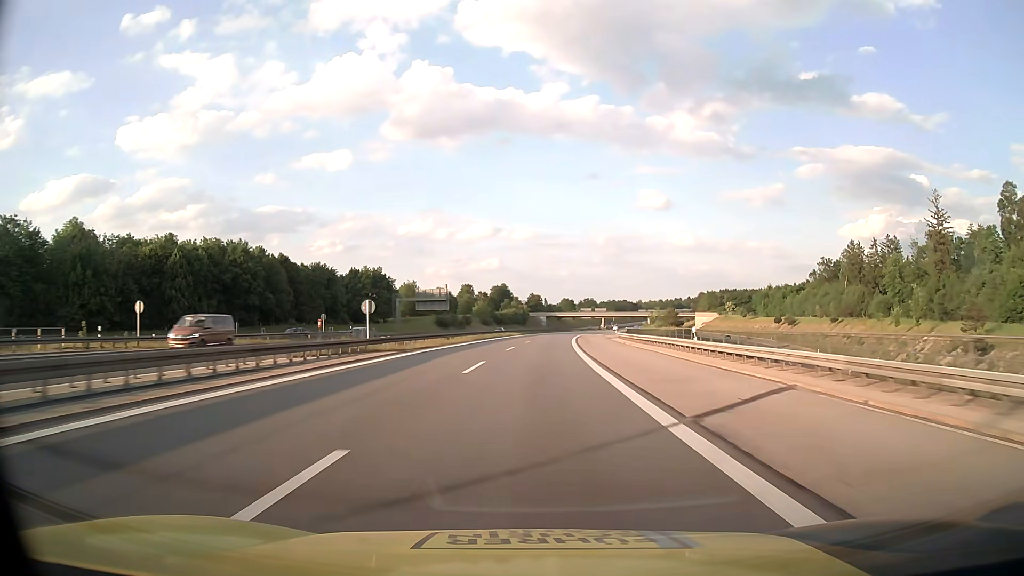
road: motorway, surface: asphalt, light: Day
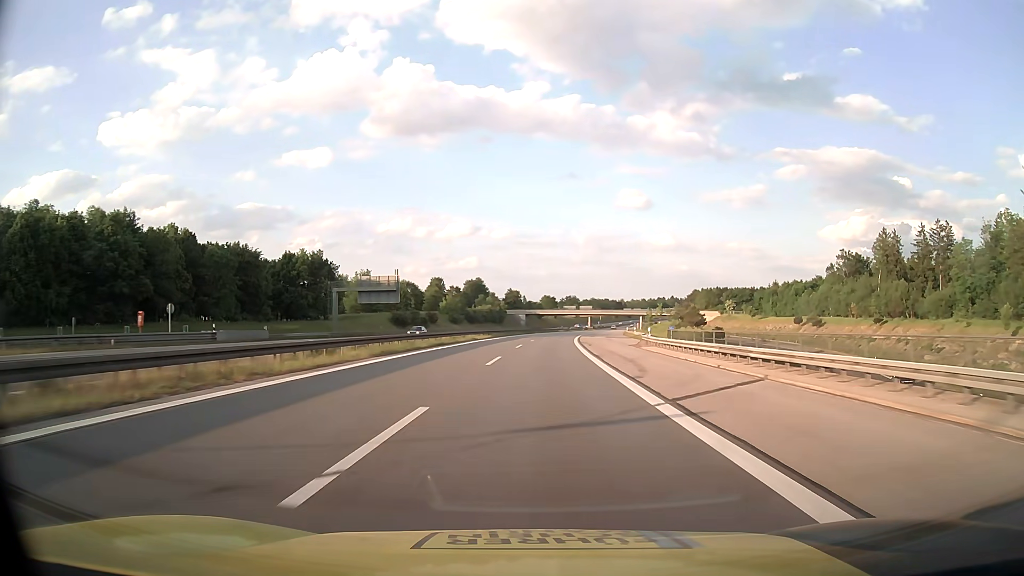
(+0.5, +32.3) m; +2°
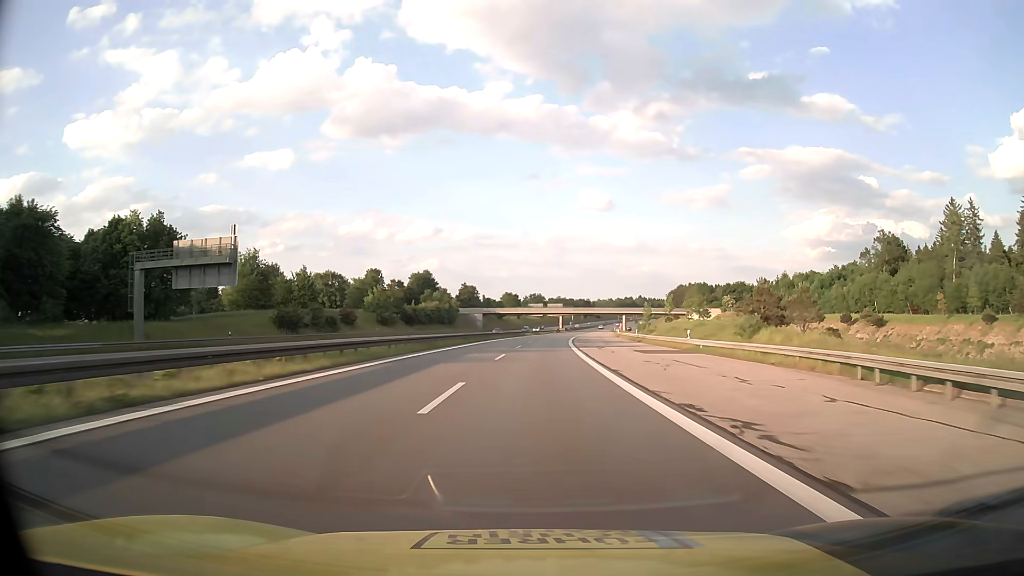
(+1.3, +48.5) m; +3°
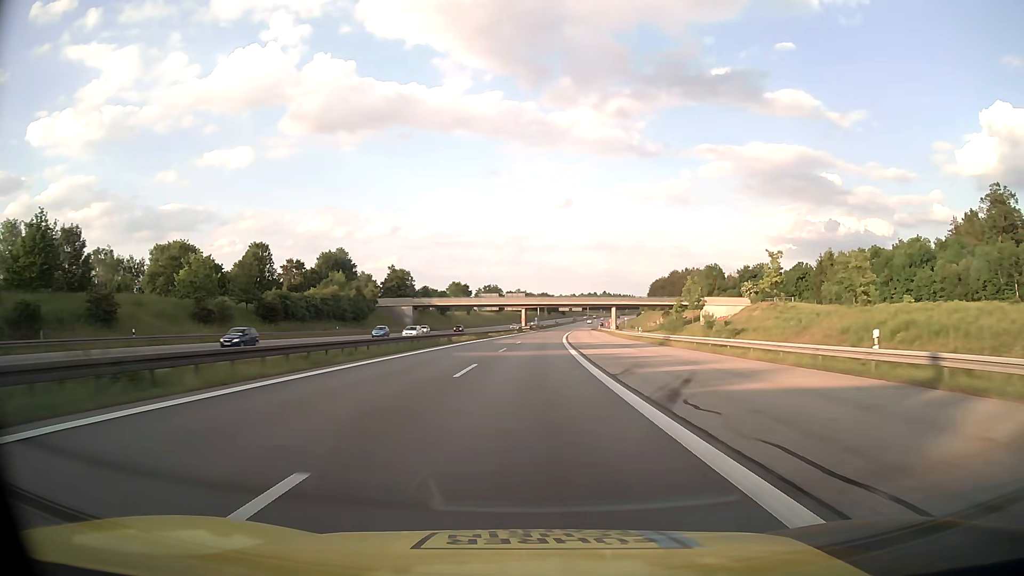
(+2.2, +64.7) m; +4°
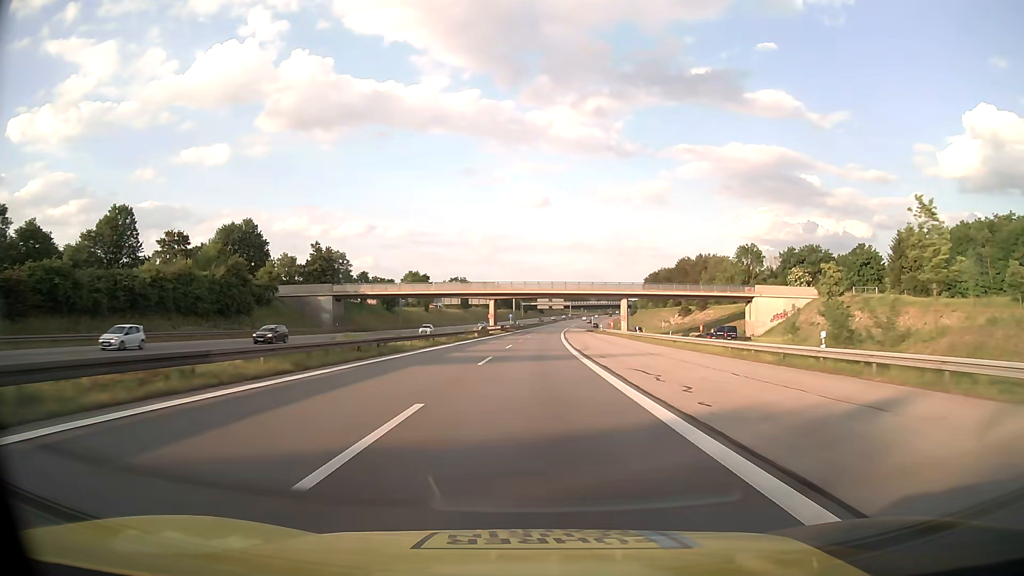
(+0.8, +48.5) m; +2°
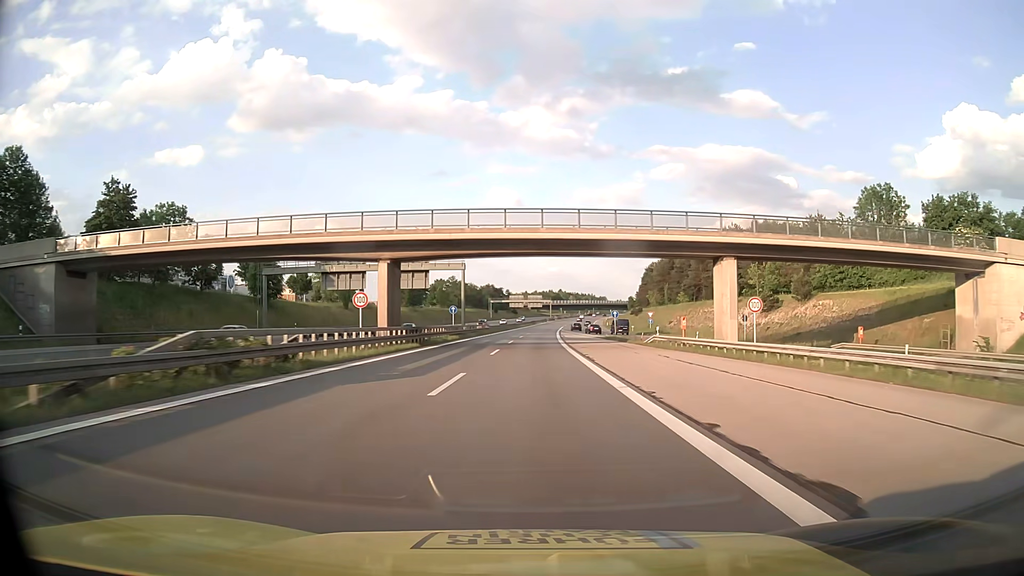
(+1.5, +64.6) m; +2°
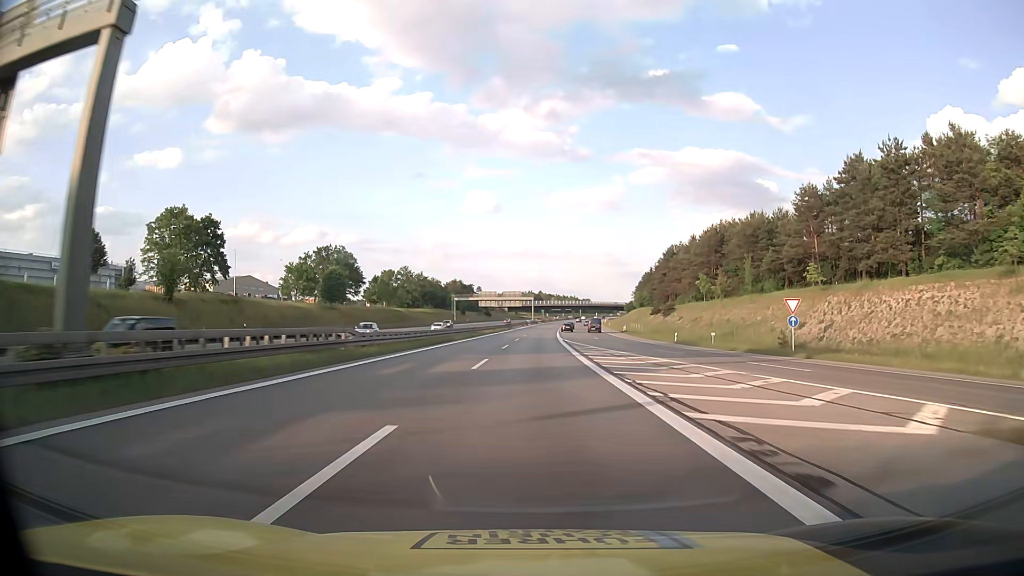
(+1.1, +64.4) m; +2°
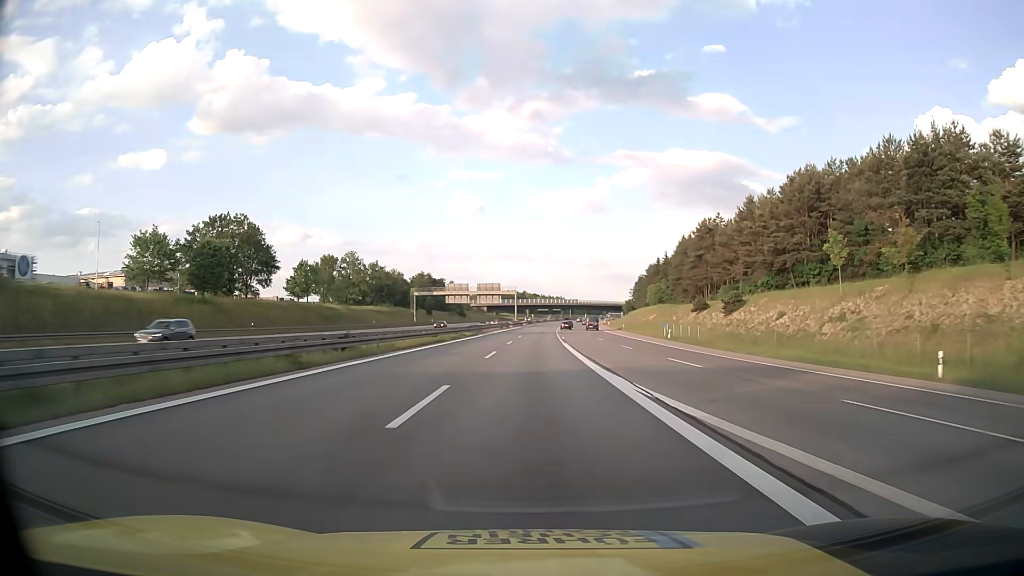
(+0.5, +48.3) m; +1°
(0, +10) (0, +20) (0, +30) (0, +40) (+1, +50) (+1, +60) (+1, +70) (+2, +80) (+2, +90) (+2, +100) m
